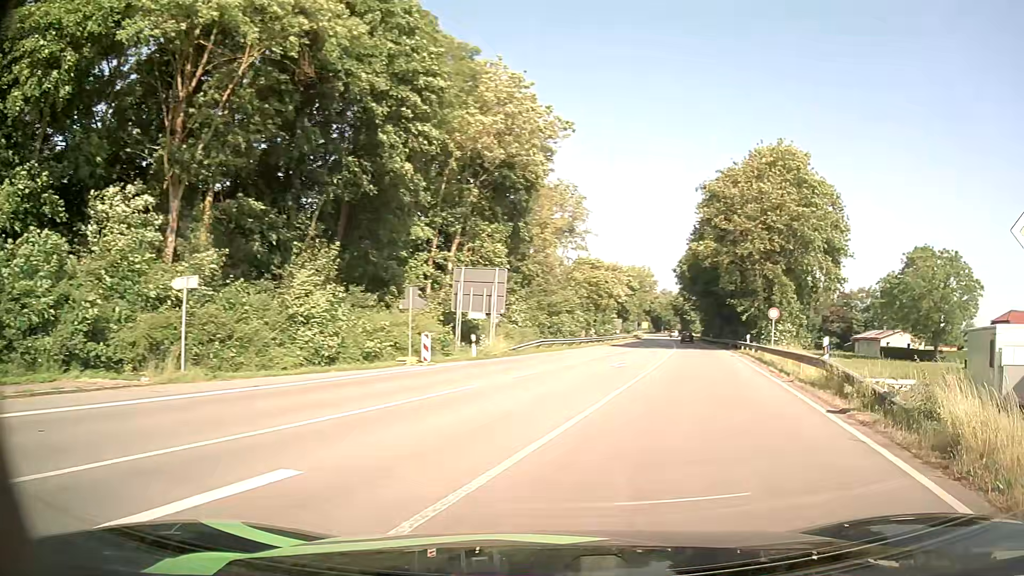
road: primary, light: Day
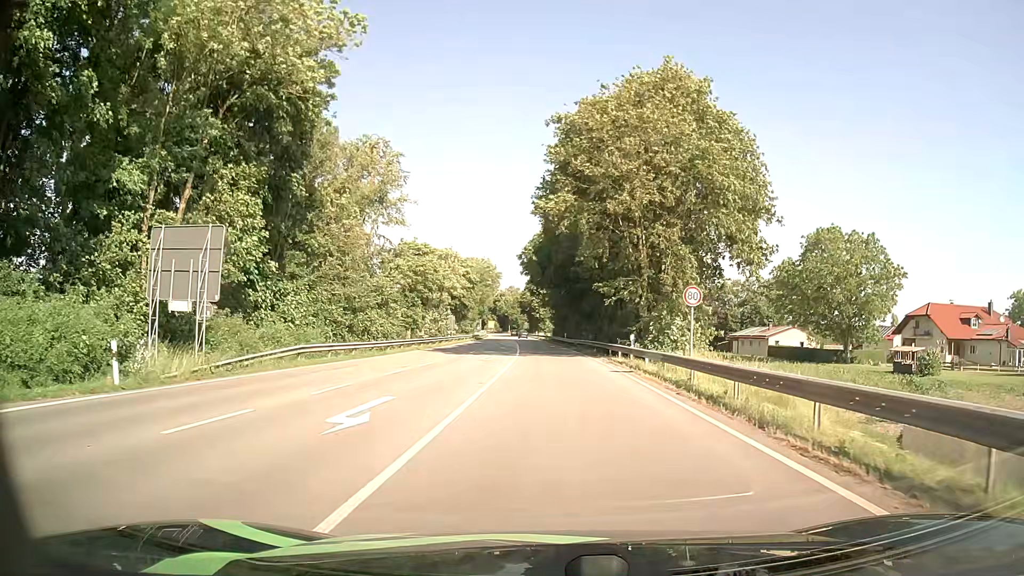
(+3.7, +16.8) m; +15°
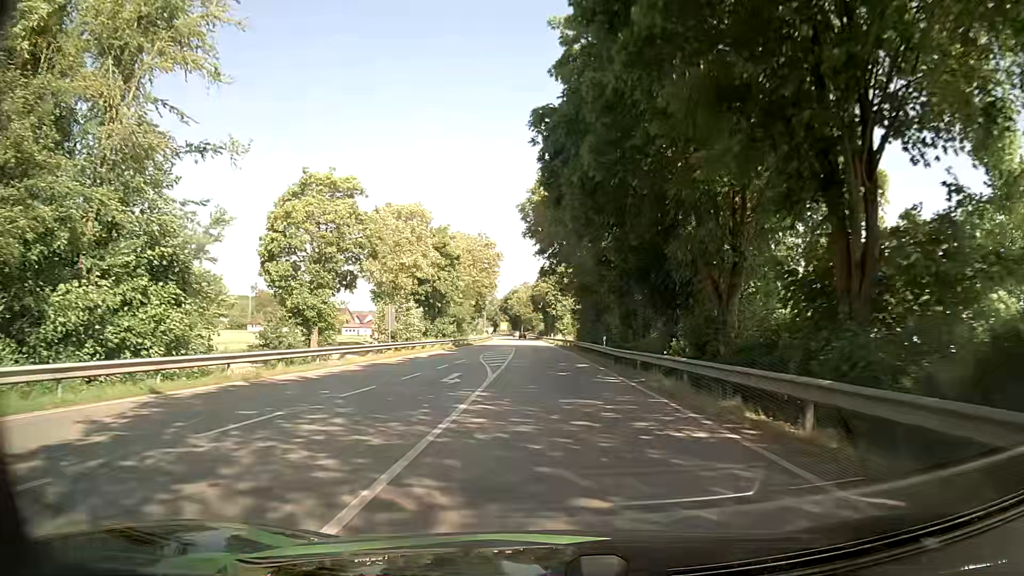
(-0.2, +36.6) m; -2°
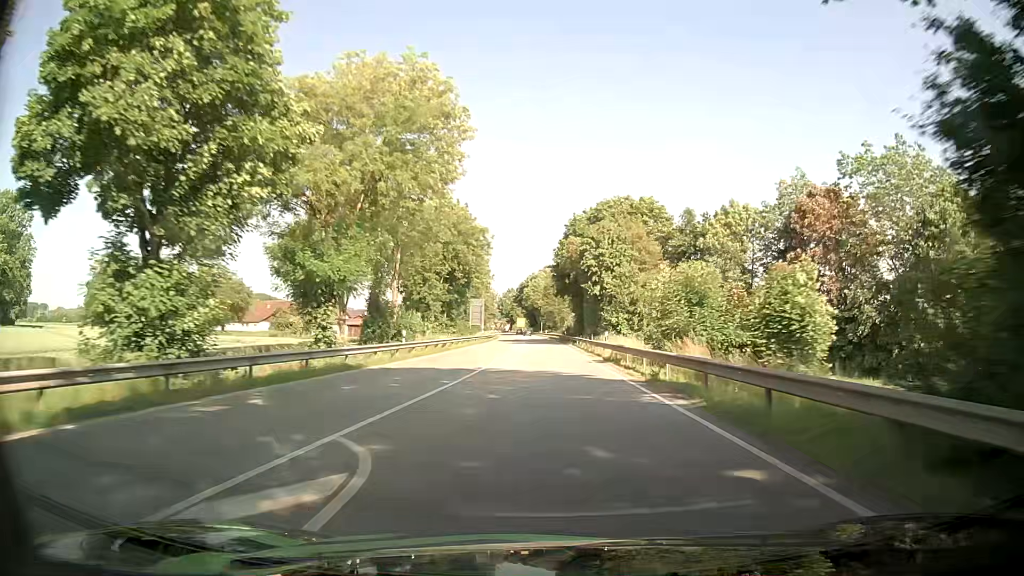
(-1.2, +55.7) m; -2°
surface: asphalt
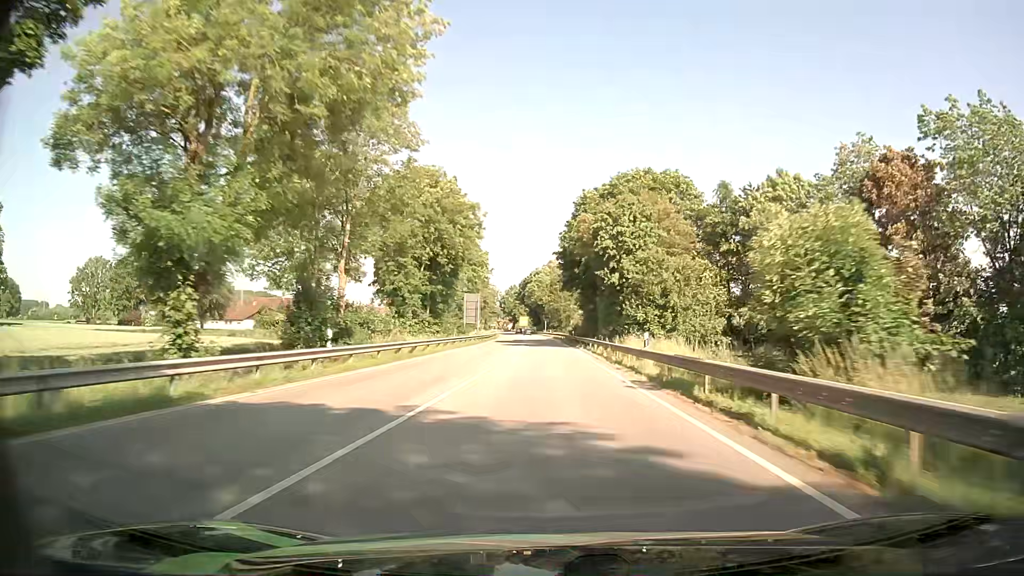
(0.0, +12.6) m; 0°
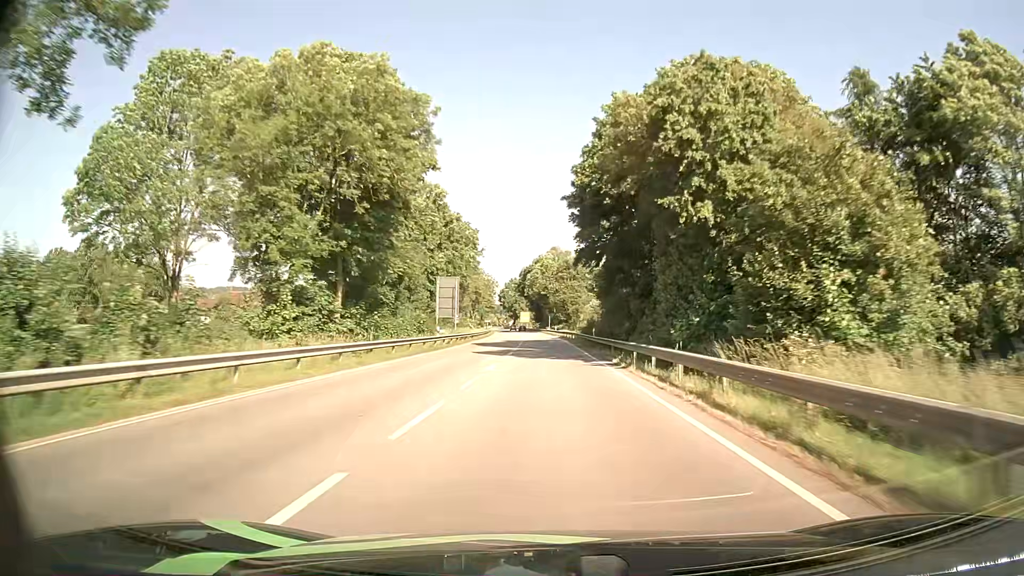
(-0.1, +25.9) m; 0°
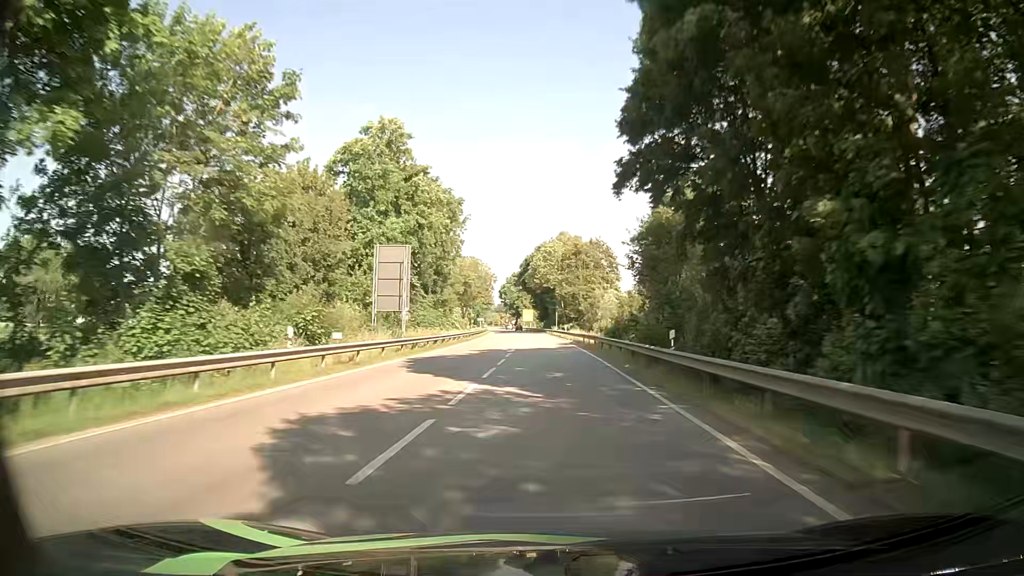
(-0.1, +26.3) m; 0°
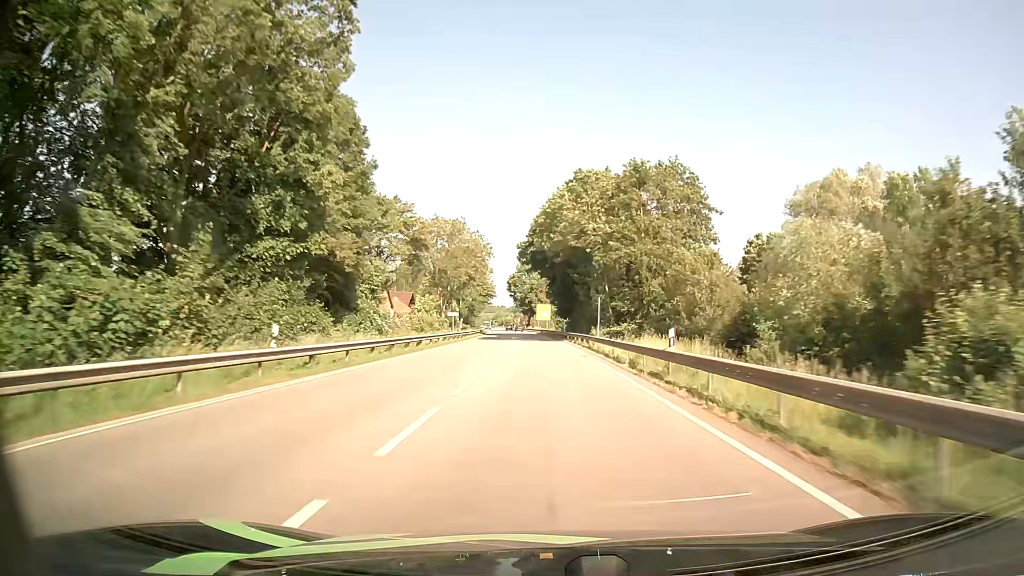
(-0.6, +52.8) m; -2°
(0, +10) (0, +20) (0, +30) (0, +40) (-1, +50) (-1, +60) (-2, +70) (-2, +80) (-3, +90) (-3, +100) m
